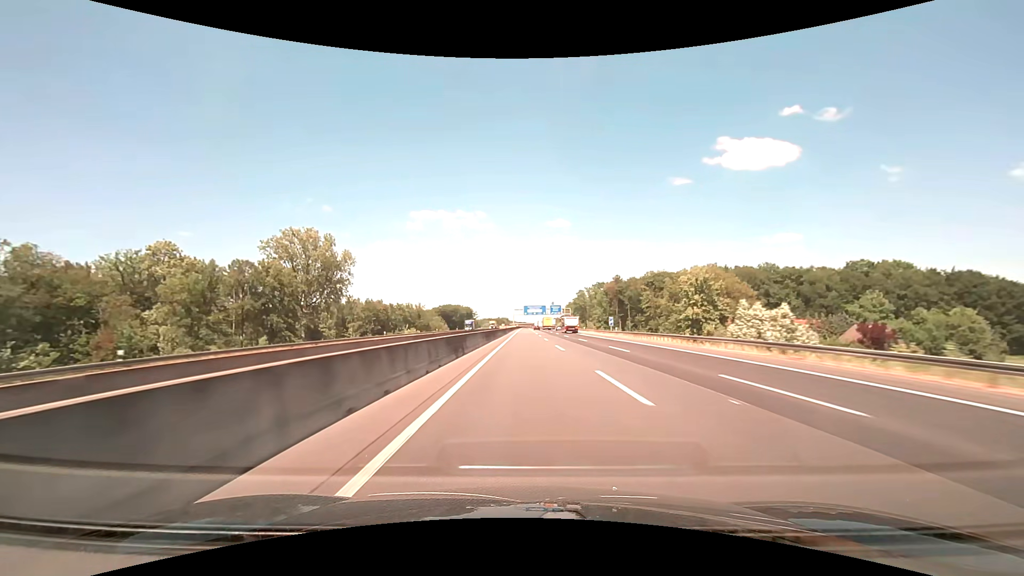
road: motorway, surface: asphalt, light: Day
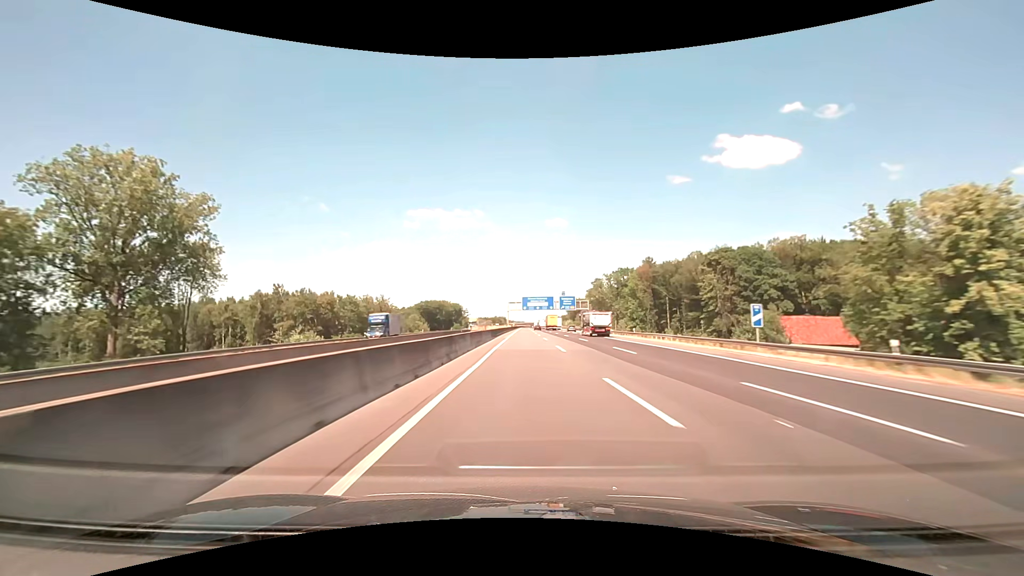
(+0.1, +57.2) m; 0°
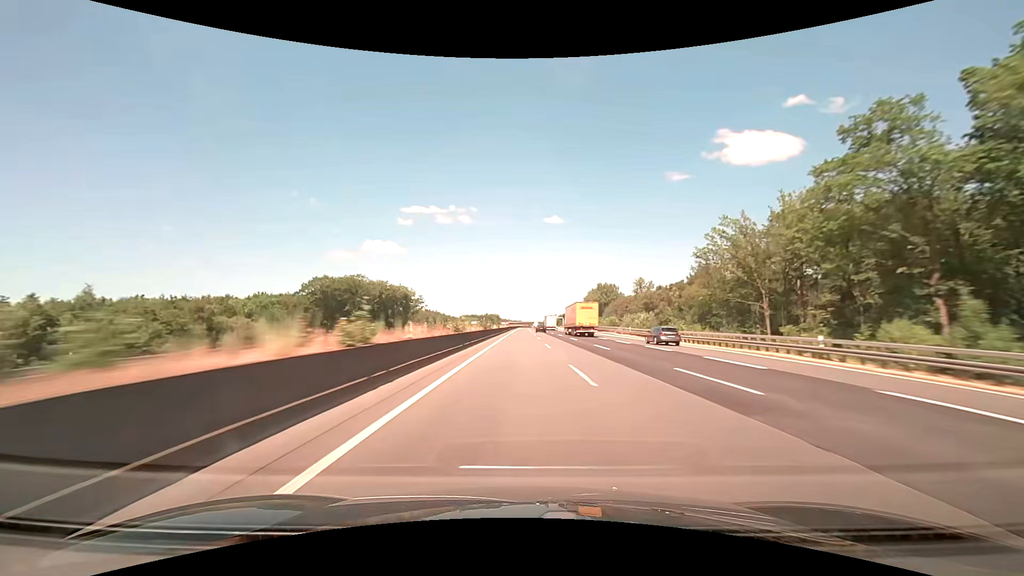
(+0.3, +142.9) m; 0°
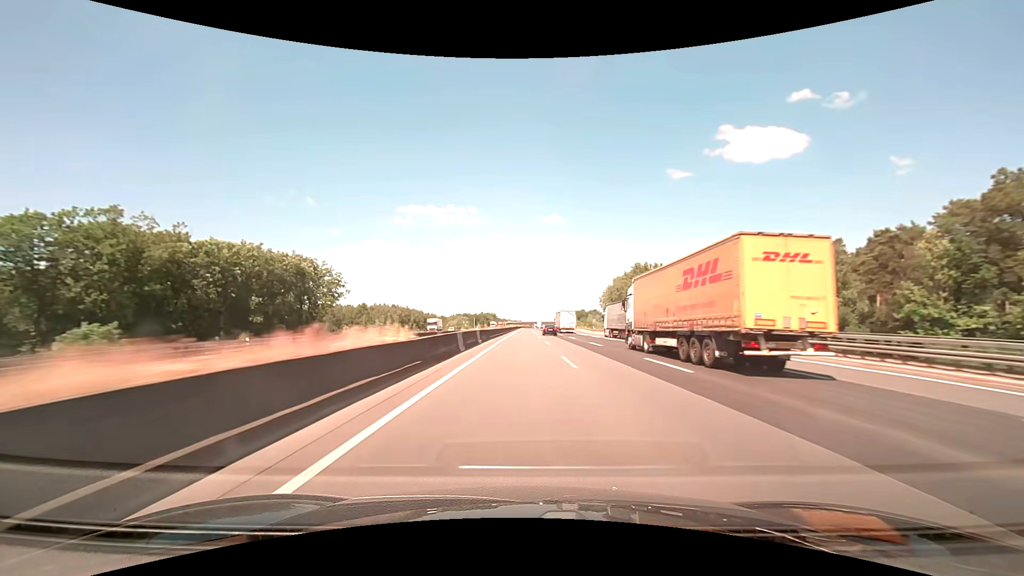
(-0.1, +85.8) m; 0°
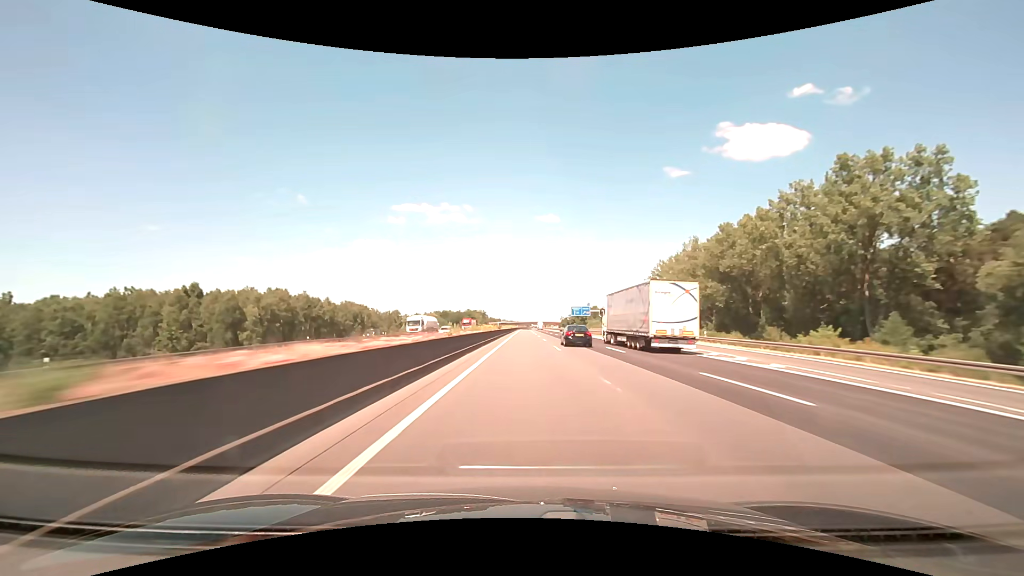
(+0.3, +114.3) m; 0°
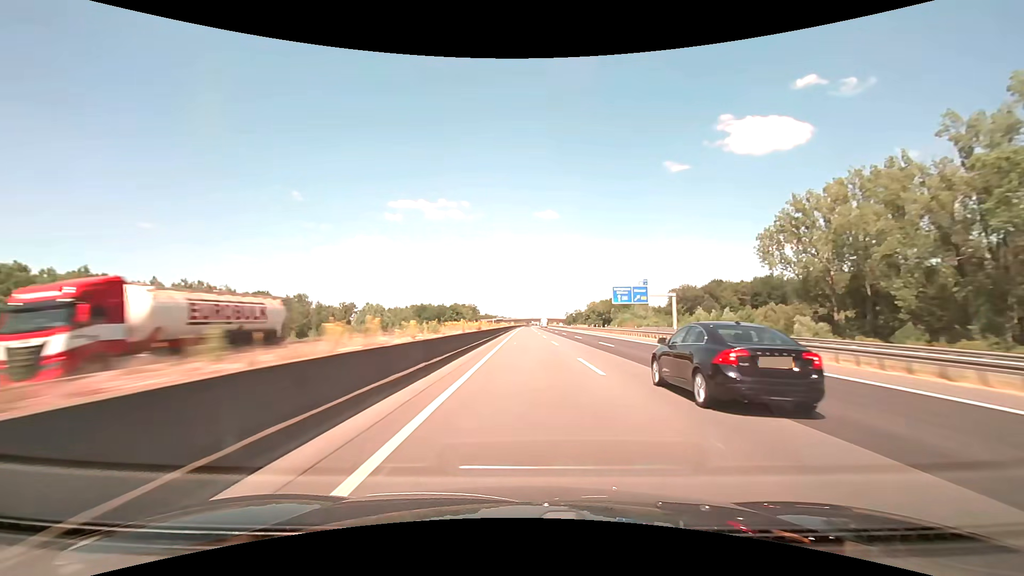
(+0.1, +85.7) m; 0°
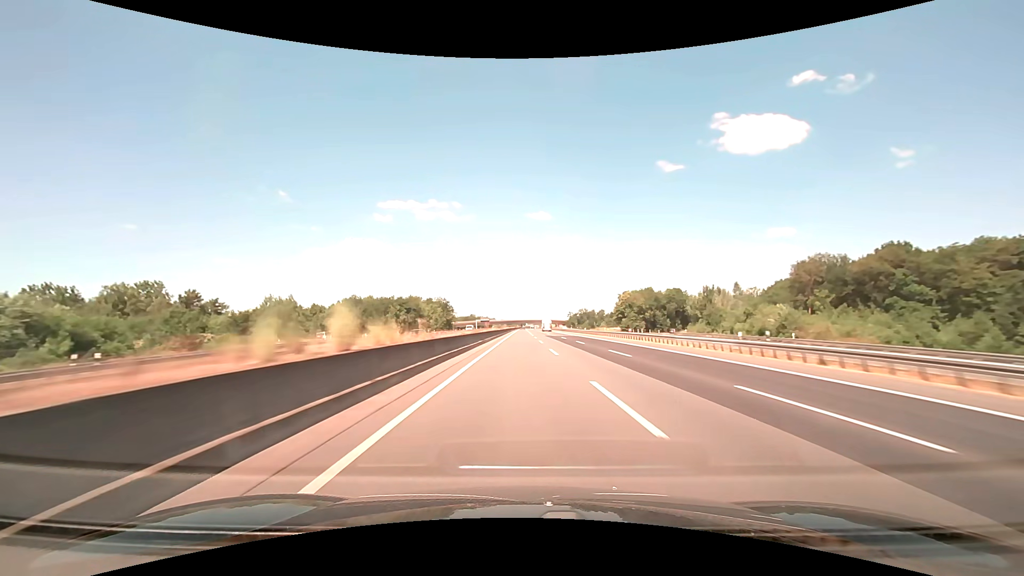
(+0.6, +114.3) m; +1°
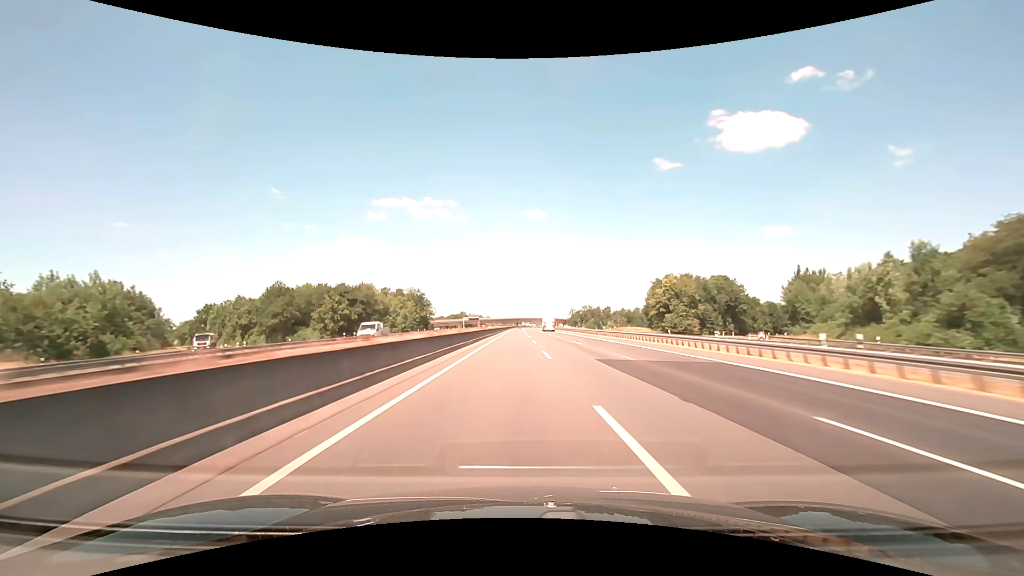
(+0.1, +57.2) m; 0°
(0, +10) (0, +20) (0, +30) (0, +40) (0, +50) (0, +60) (0, +70) (0, +80) (0, +90) (+1, +100) m
